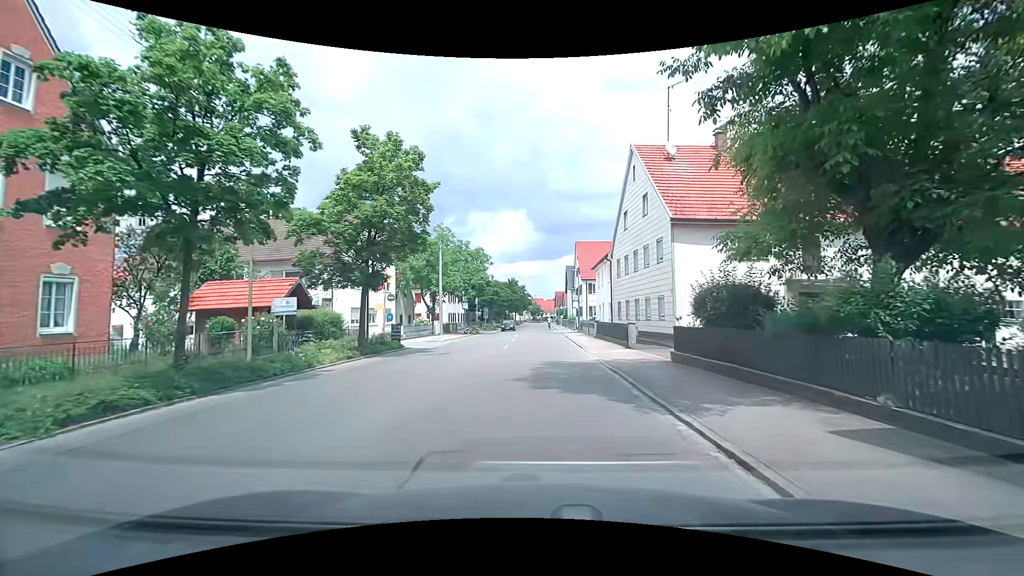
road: tertiary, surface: asphalt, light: Day
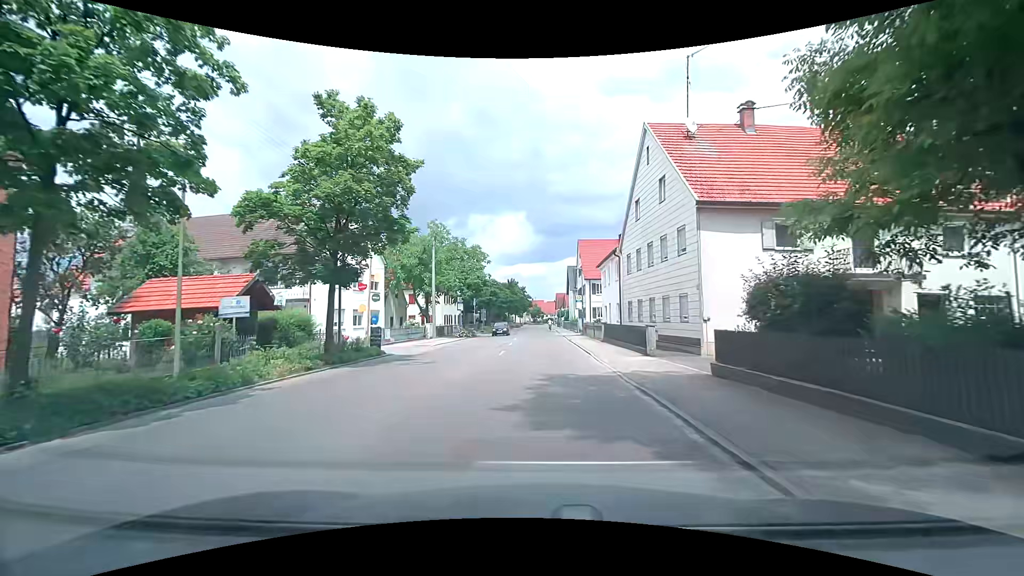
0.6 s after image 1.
(0.0, +3.5) m; 0°
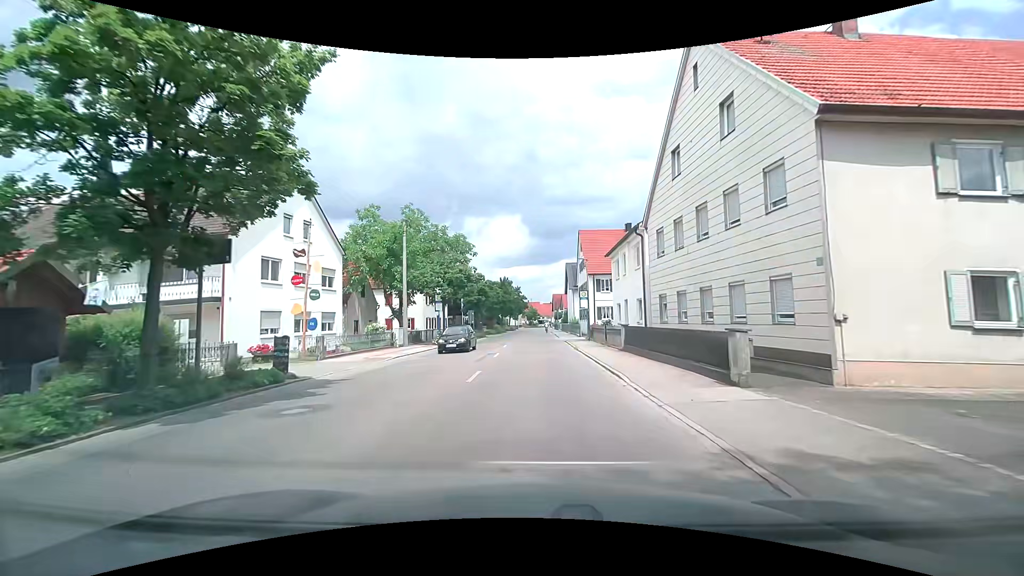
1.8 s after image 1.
(+0.2, +8.4) m; +3°
(0, +10) (0, +20) (0, +30) (0, +40) (0, +50) (0, +60) (0, +70) (0, +80) (0, +90) (0, +100) m
